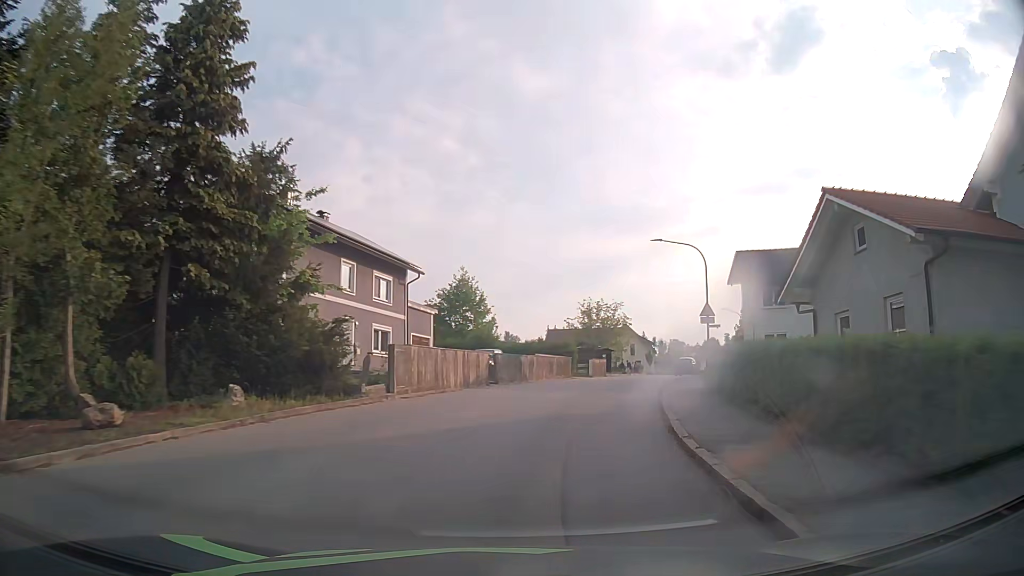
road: tertiary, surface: asphalt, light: Day
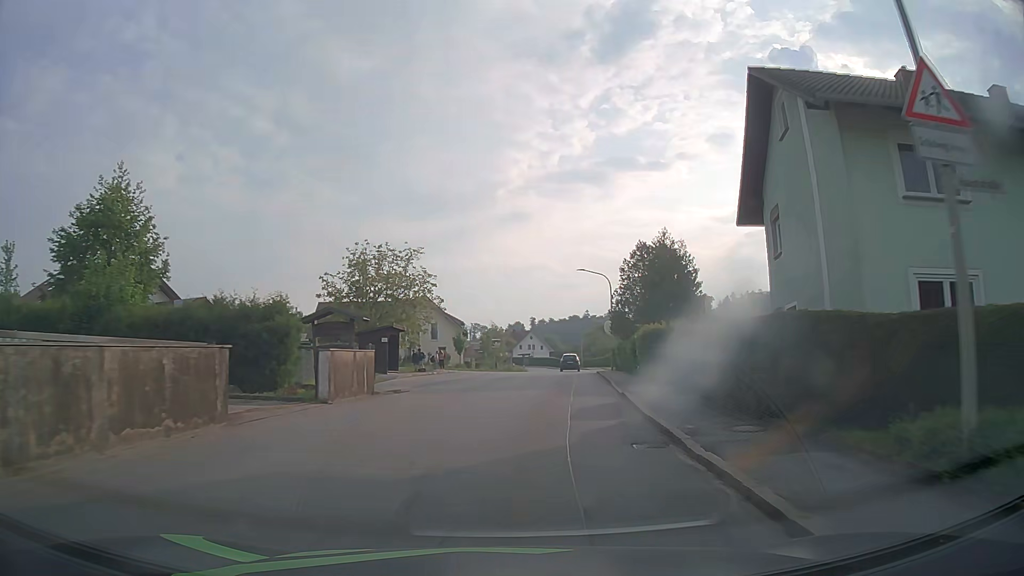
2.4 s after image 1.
(+5.0, +30.2) m; +17°
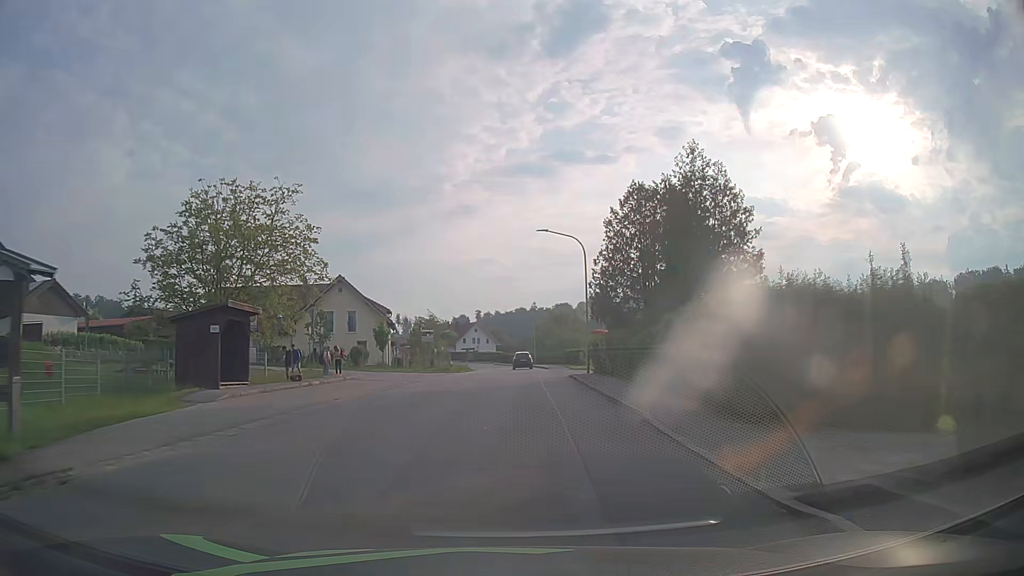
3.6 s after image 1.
(+0.8, +15.7) m; +5°
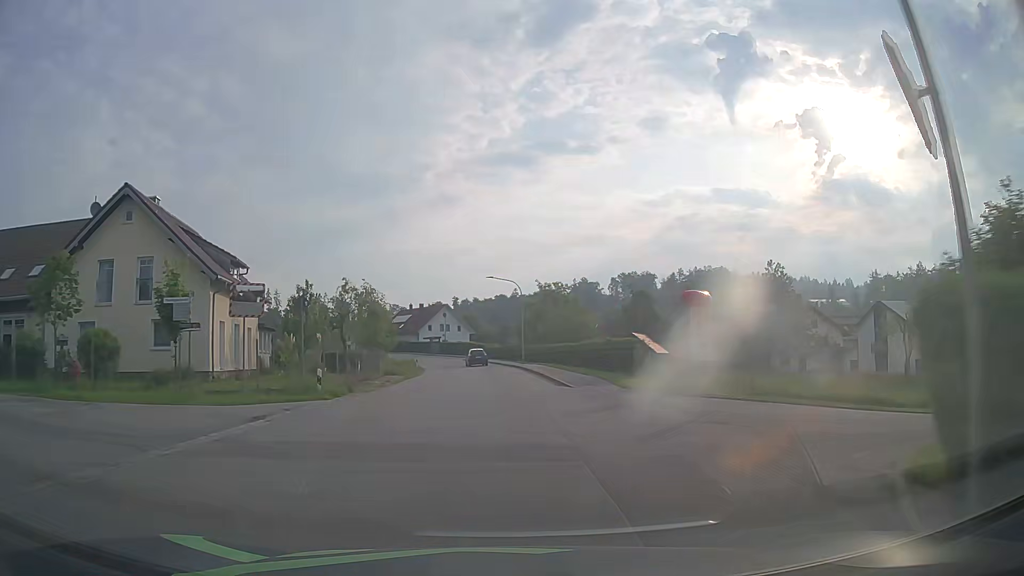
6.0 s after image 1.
(+0.8, +32.8) m; +2°
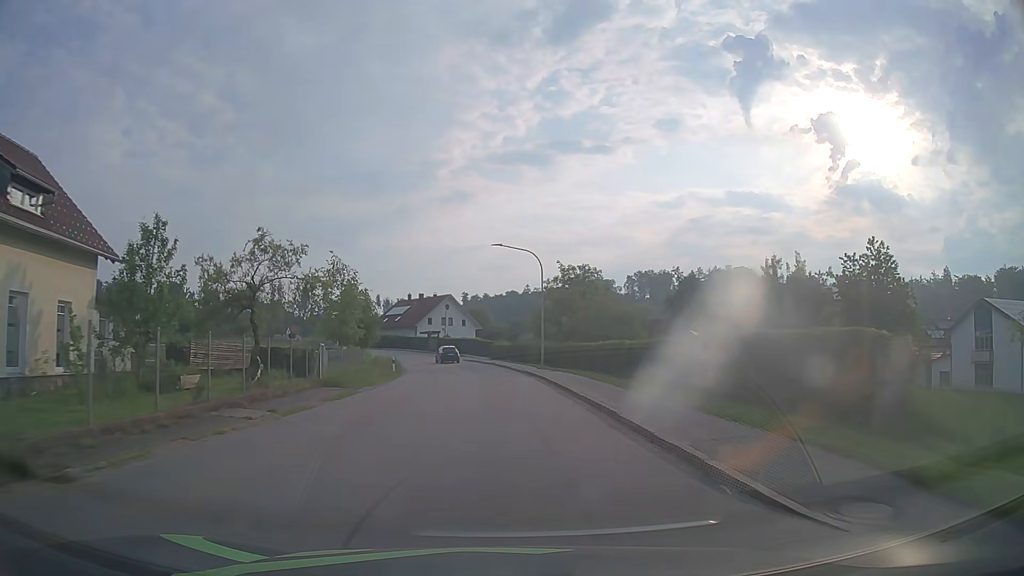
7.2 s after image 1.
(-0.2, +16.9) m; -1°
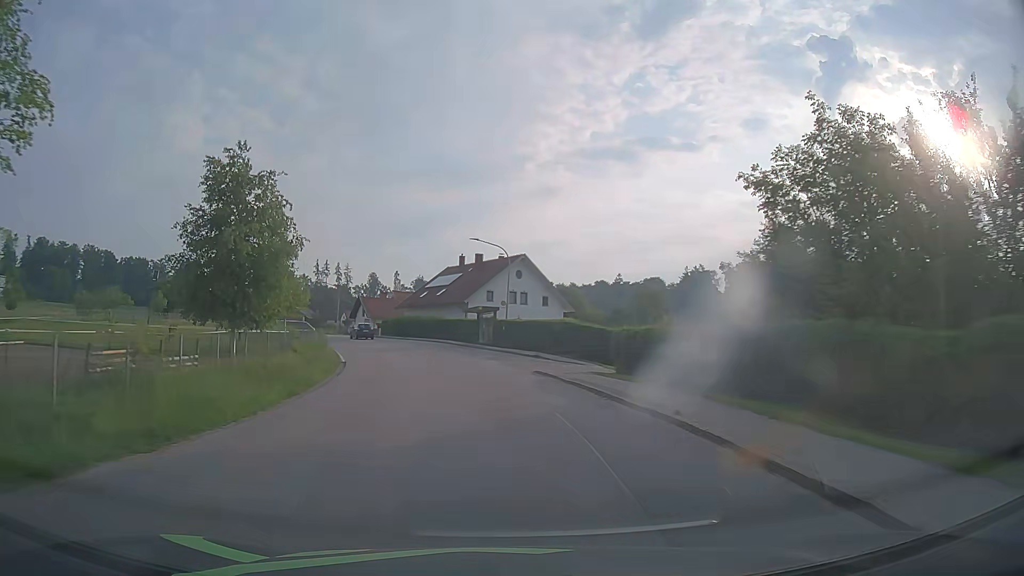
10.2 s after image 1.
(-1.9, +43.1) m; -7°
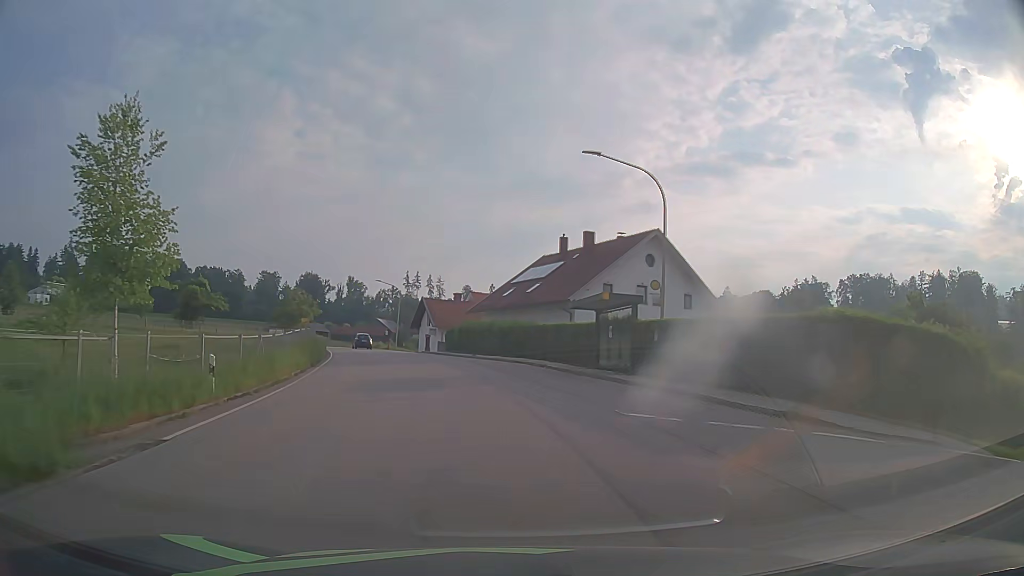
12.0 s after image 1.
(-1.5, +24.2) m; -8°
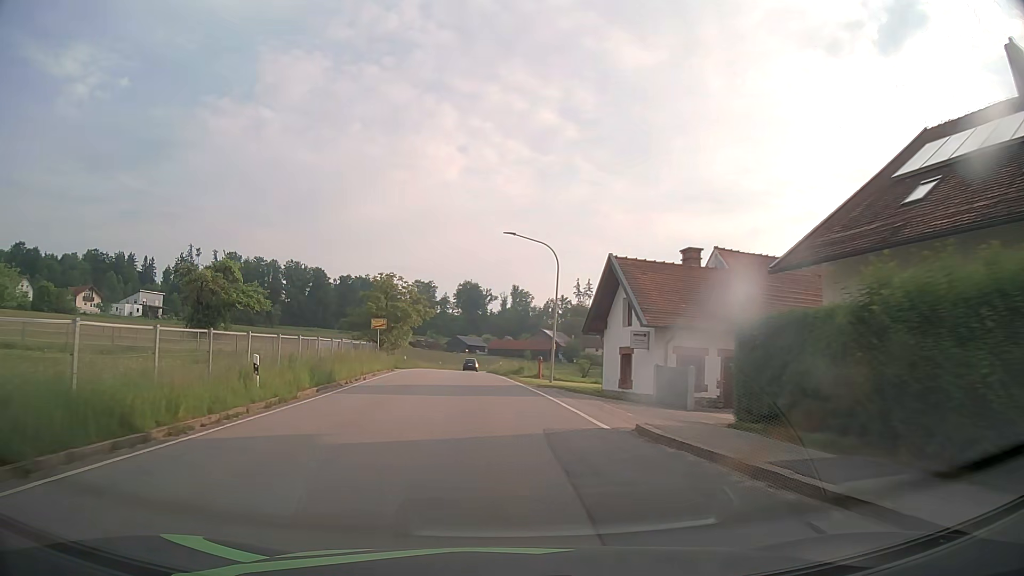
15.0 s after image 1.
(-5.3, +39.7) m; -15°
(0, +10) (-1, +20) (-1, +30) (-2, +40) (-3, +50) (-4, +60) (-4, +70) (-5, +80) (-5, +90) (-4, +100) m
